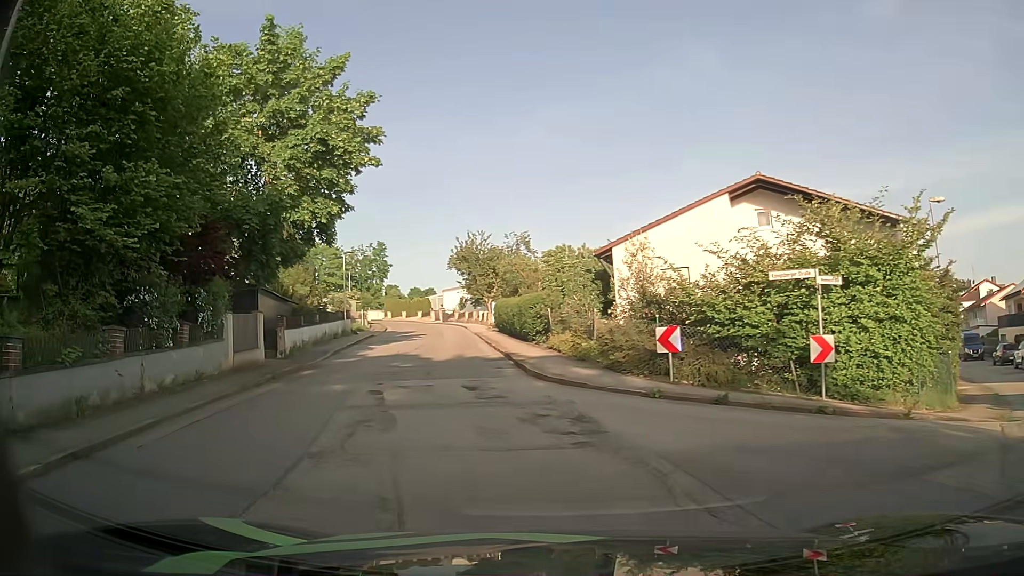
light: Day
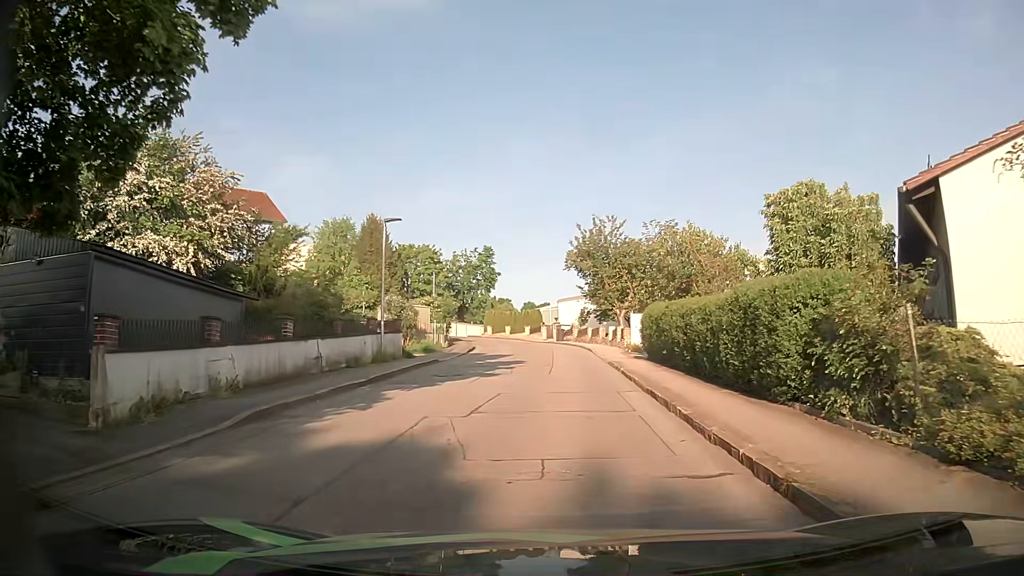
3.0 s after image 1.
(-2.3, +16.7) m; -11°
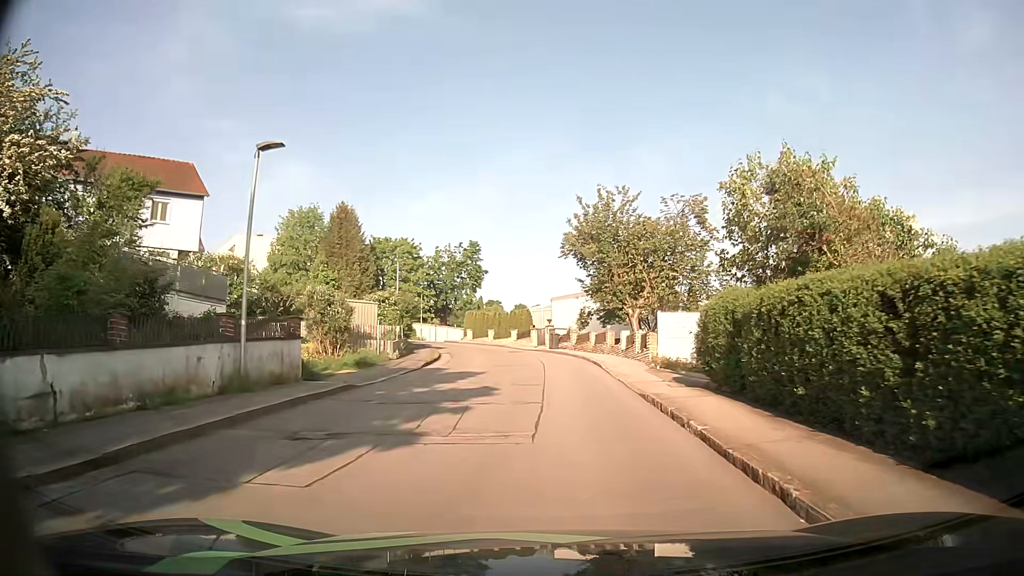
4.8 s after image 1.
(+0.1, +10.3) m; +1°
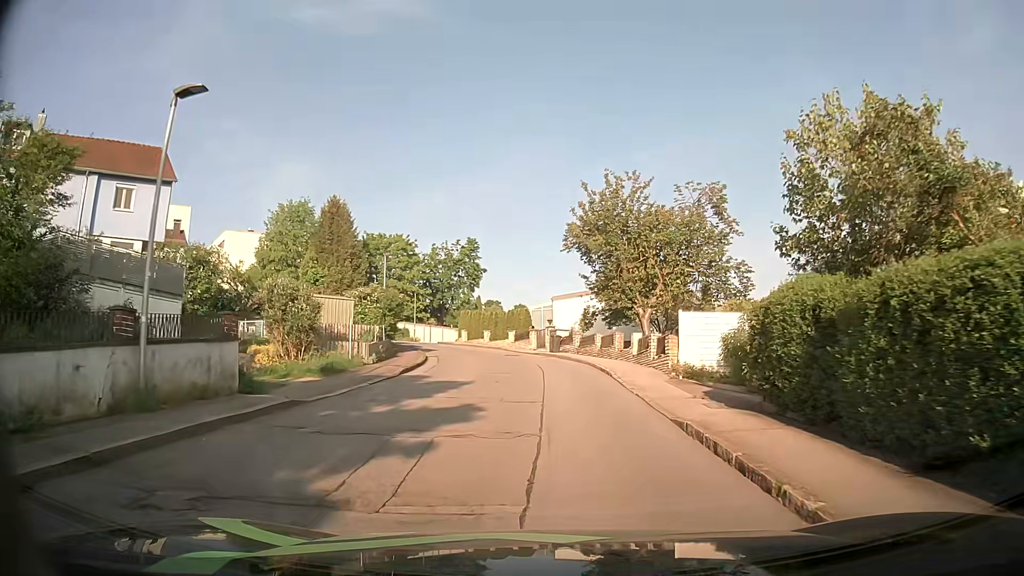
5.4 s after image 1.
(0.0, +3.6) m; 0°
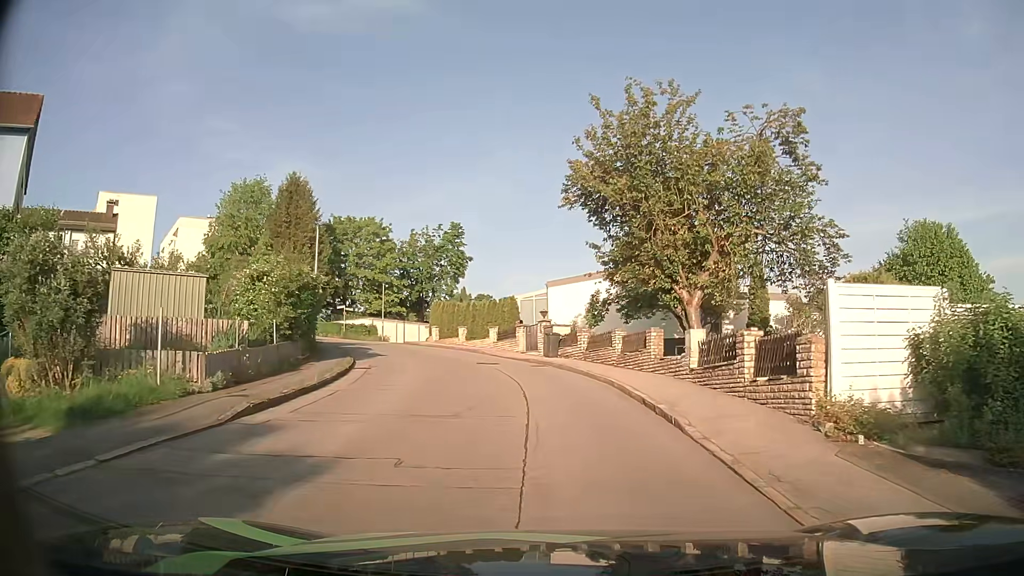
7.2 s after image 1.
(+0.1, +10.8) m; 0°
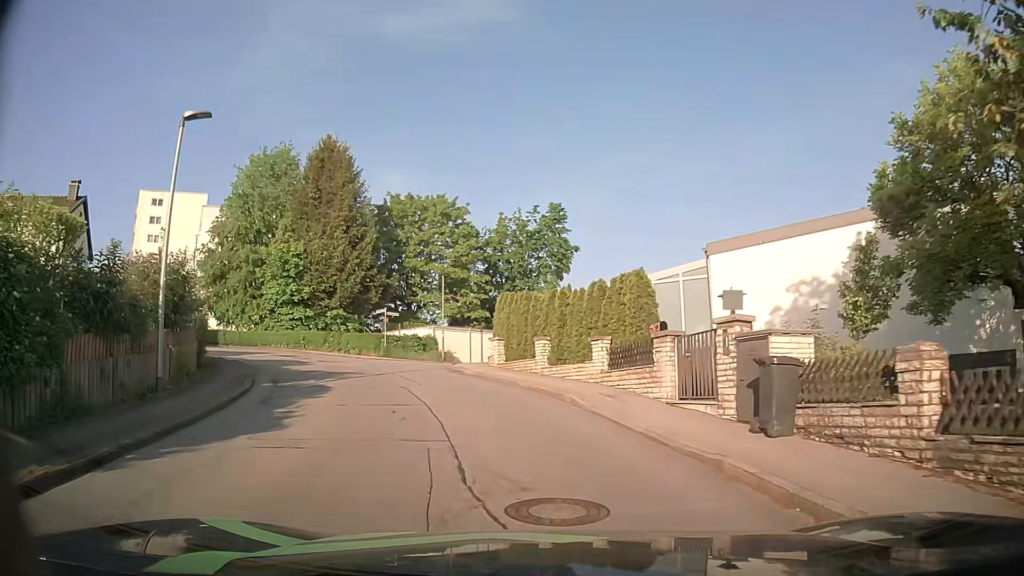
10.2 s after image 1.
(-0.6, +17.4) m; -9°
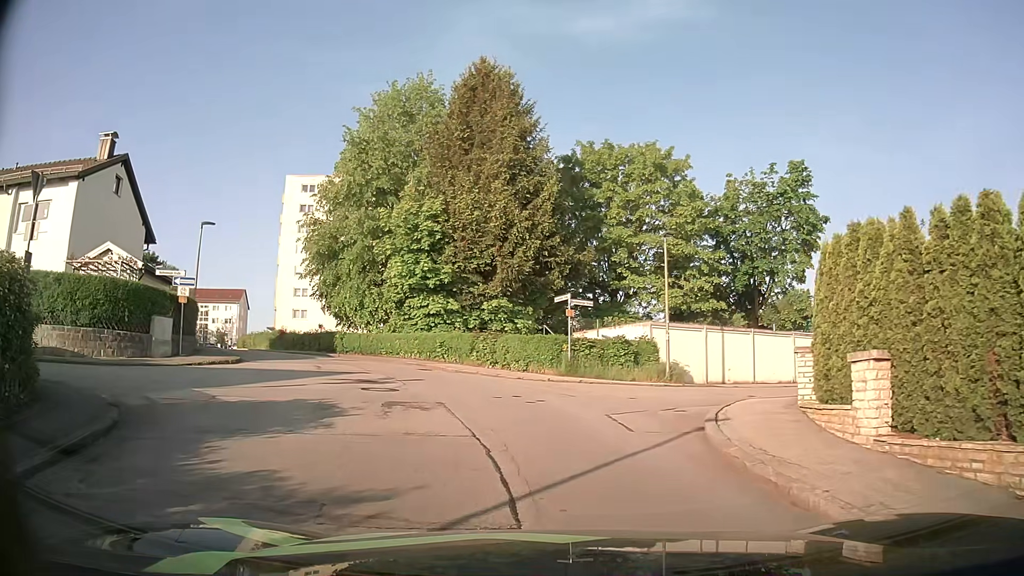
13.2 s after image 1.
(-2.2, +14.5) m; -17°
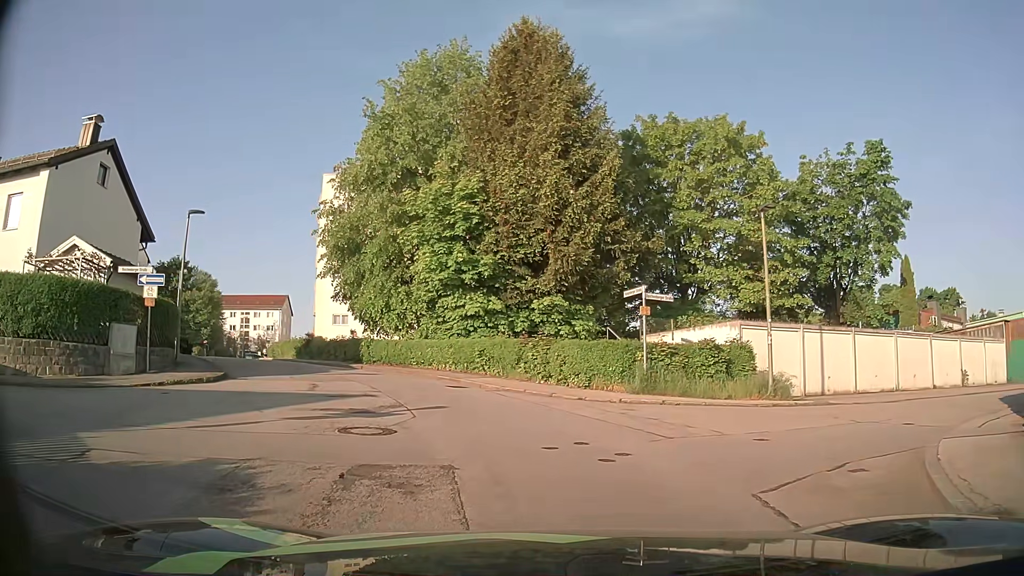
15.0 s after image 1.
(-0.3, +5.0) m; -6°
(-3, +9) (-13, +8) (-23, +6) (-33, +5) (-43, +3) (-53, +2) (-63, +2) (-73, +1) (-83, +1) (-93, +1) m
